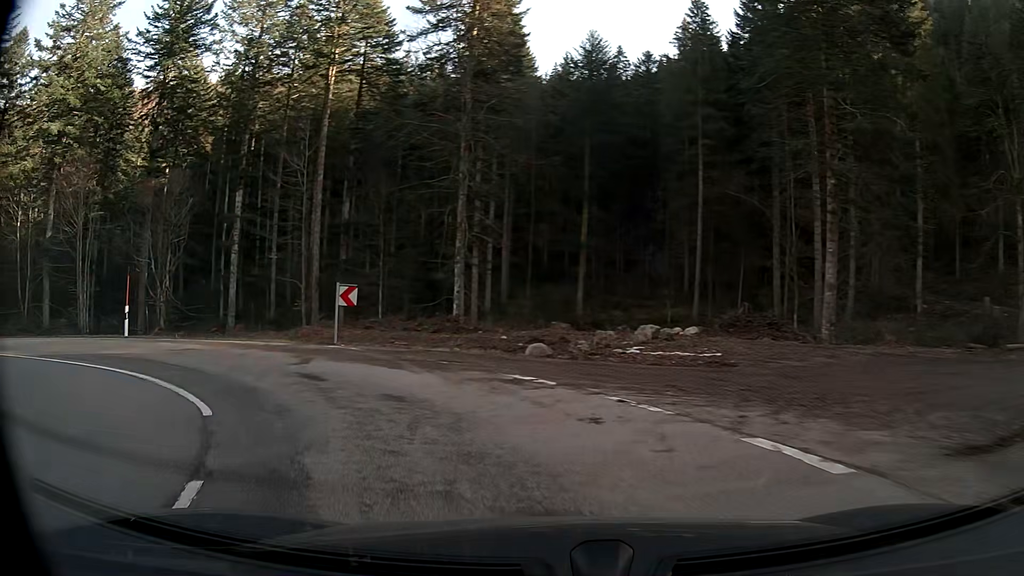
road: secondary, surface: asphalt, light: Day
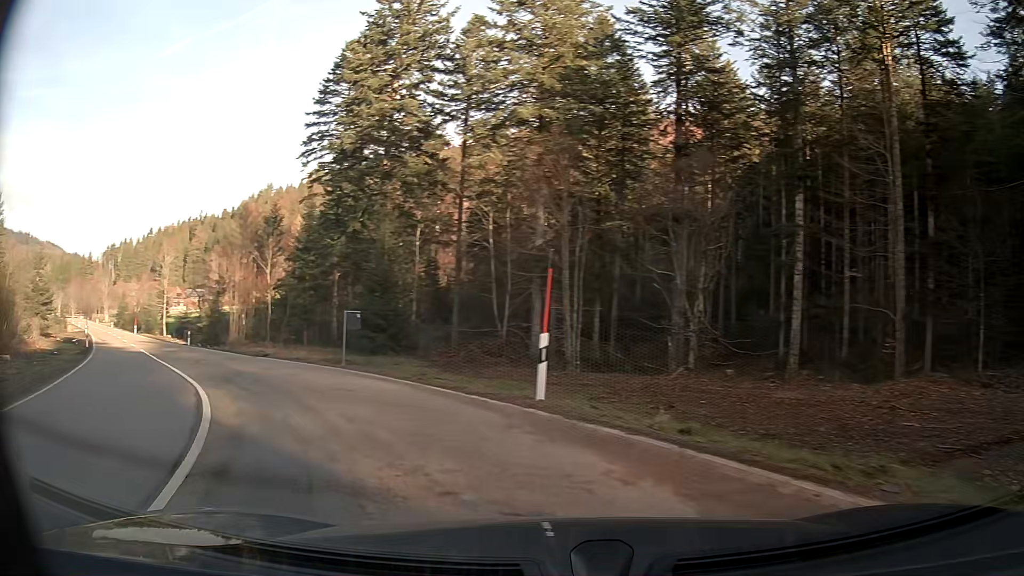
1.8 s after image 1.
(-5.8, +12.6) m; -50°
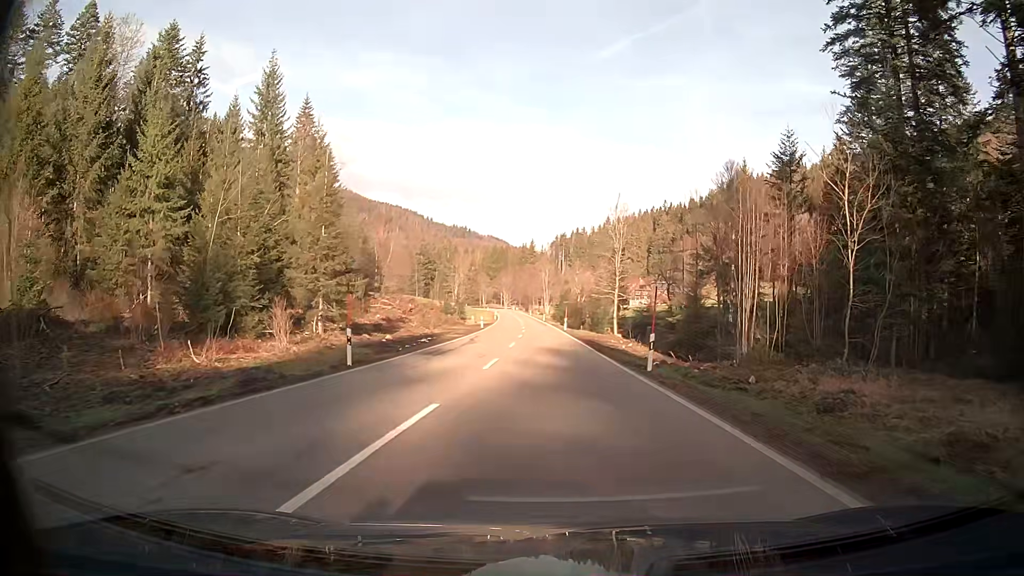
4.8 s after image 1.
(-13.3, +29.7) m; -33°
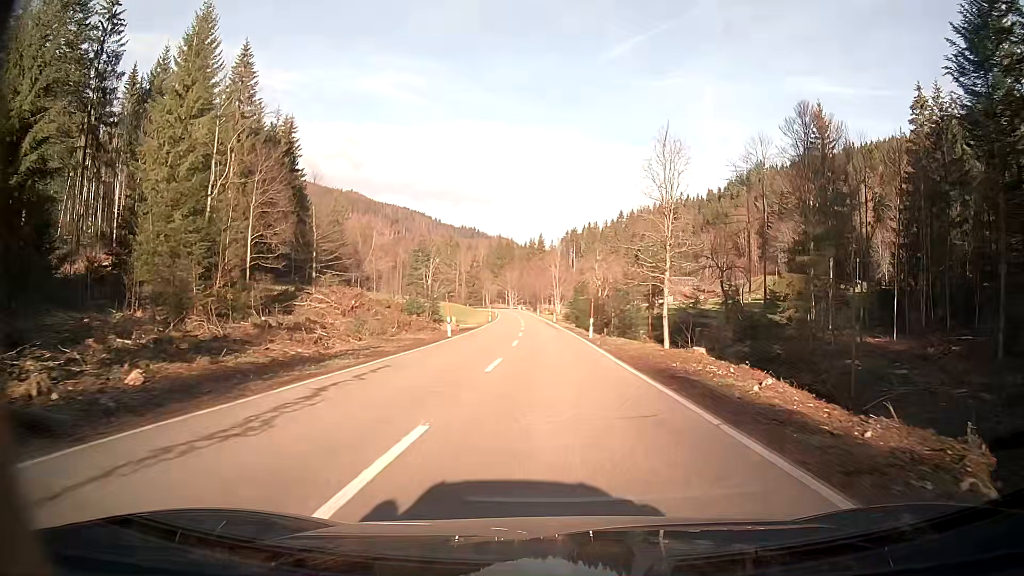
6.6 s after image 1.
(-0.2, +27.2) m; -1°
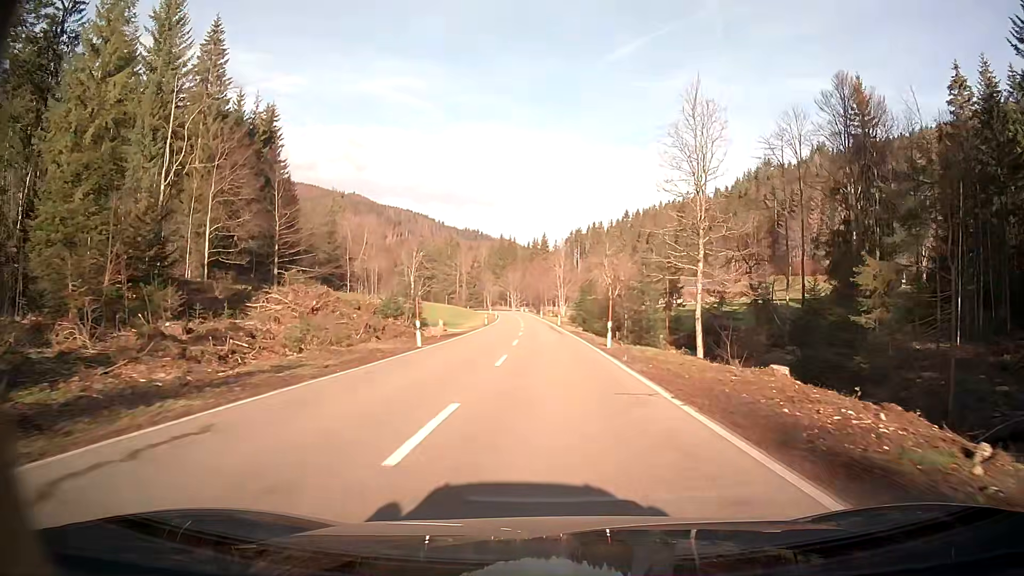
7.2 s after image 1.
(0.0, +9.8) m; 0°
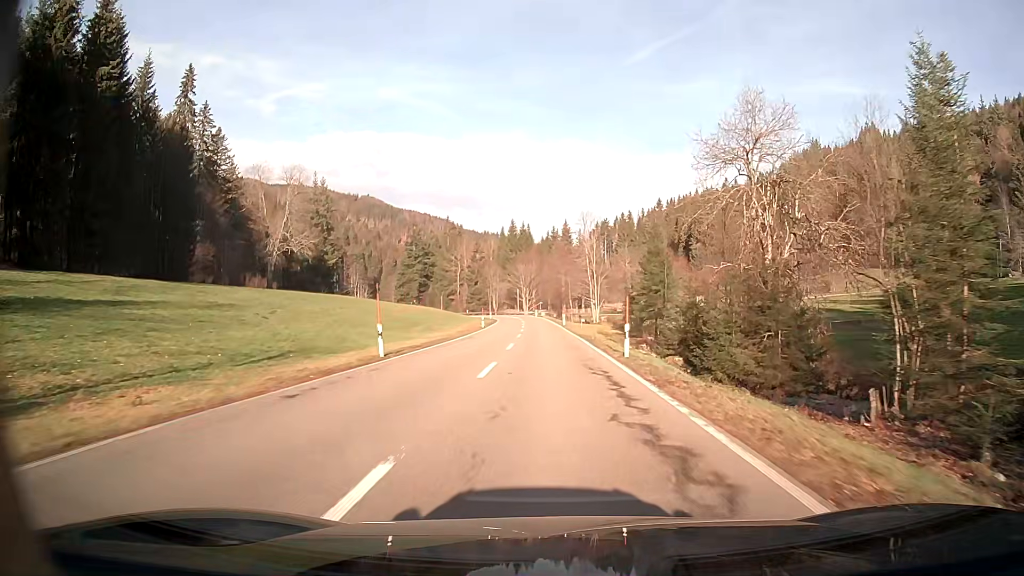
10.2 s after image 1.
(-1.0, +52.0) m; -2°
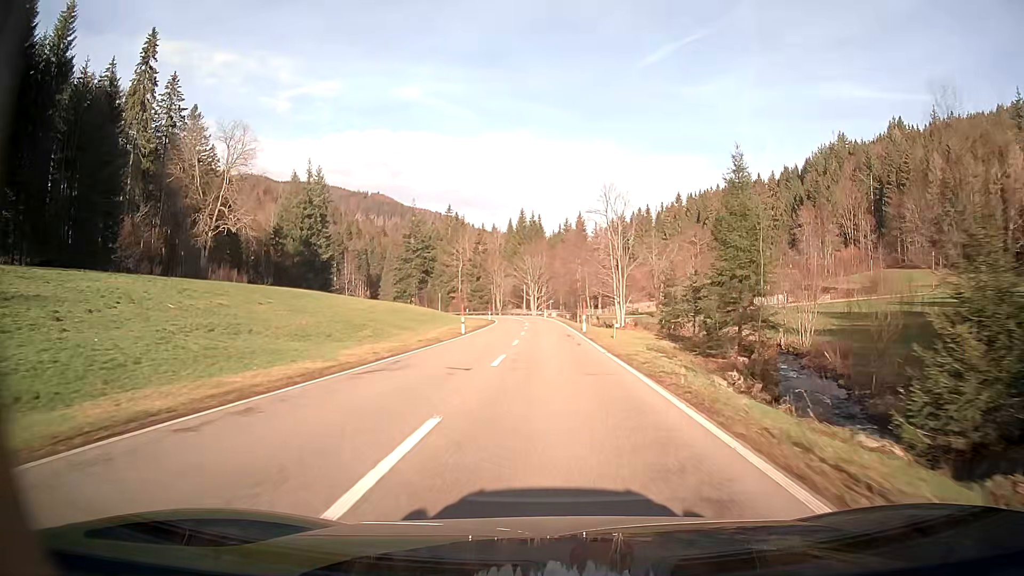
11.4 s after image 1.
(-0.2, +21.6) m; -1°
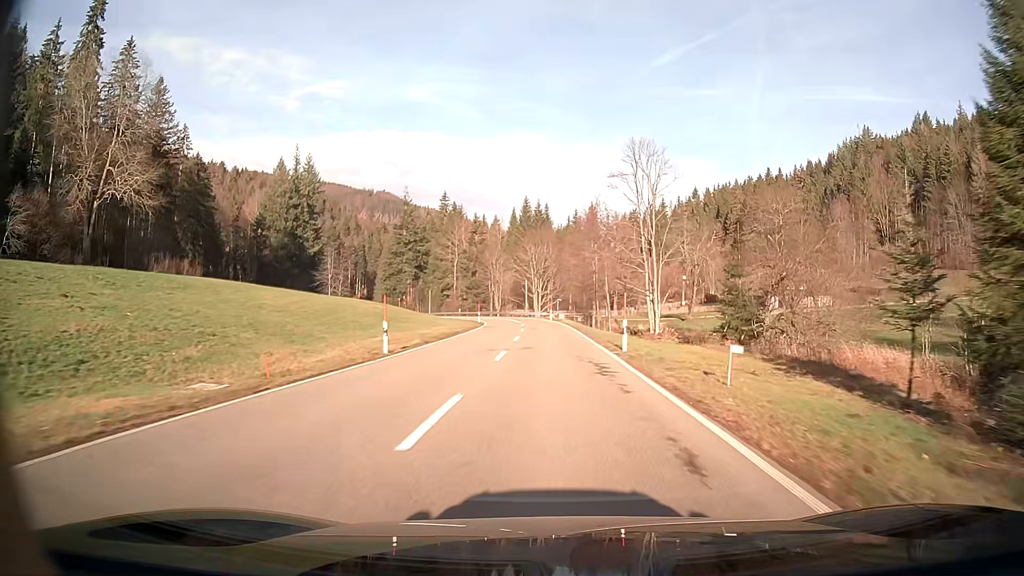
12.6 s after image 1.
(-0.1, +21.8) m; 0°
